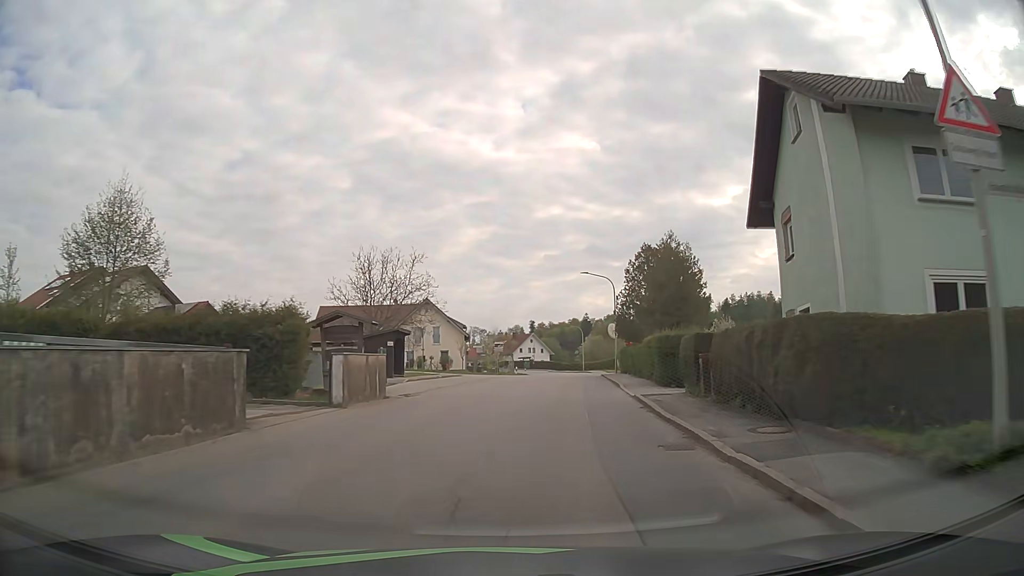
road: tertiary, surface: asphalt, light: Day
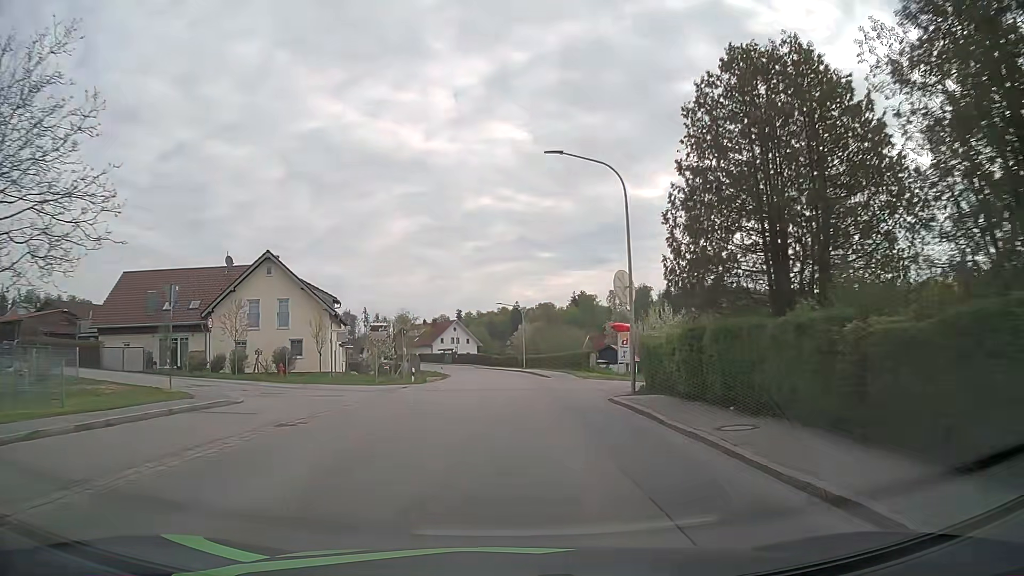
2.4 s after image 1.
(+2.1, +31.0) m; +6°
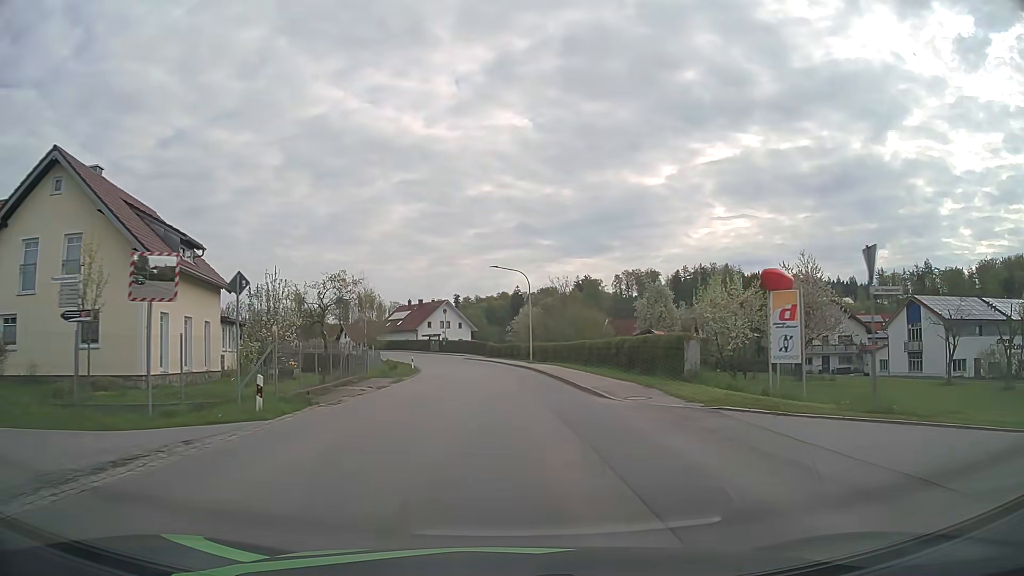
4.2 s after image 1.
(0.0, +23.4) m; 0°
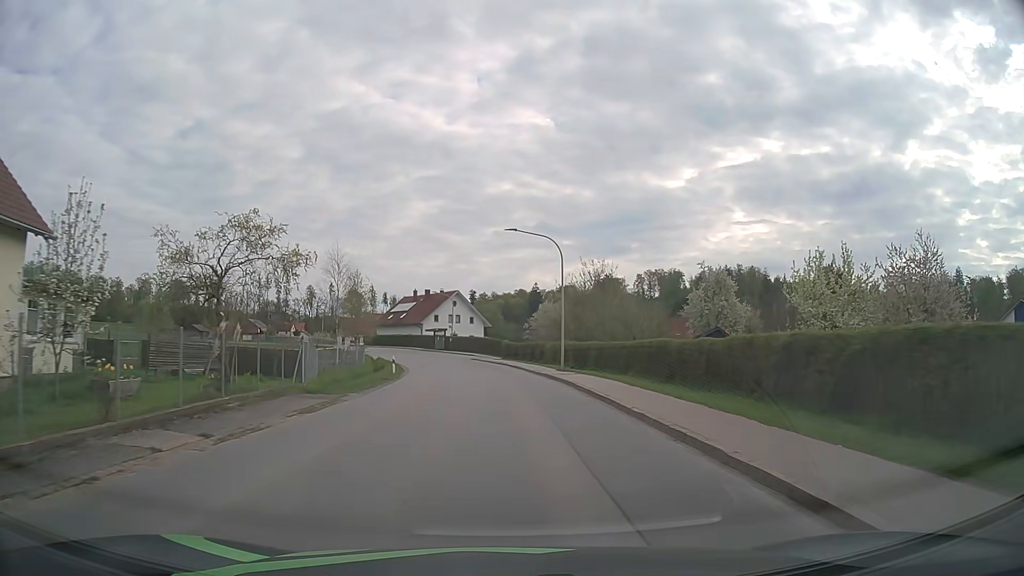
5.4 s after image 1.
(-0.2, +15.6) m; -1°
(0, +10) (0, +20) (-1, +30) (-1, +40) (-3, +50) (-5, +60) (-7, +69) (-11, +79) (-15, +88) (-20, +97) m
